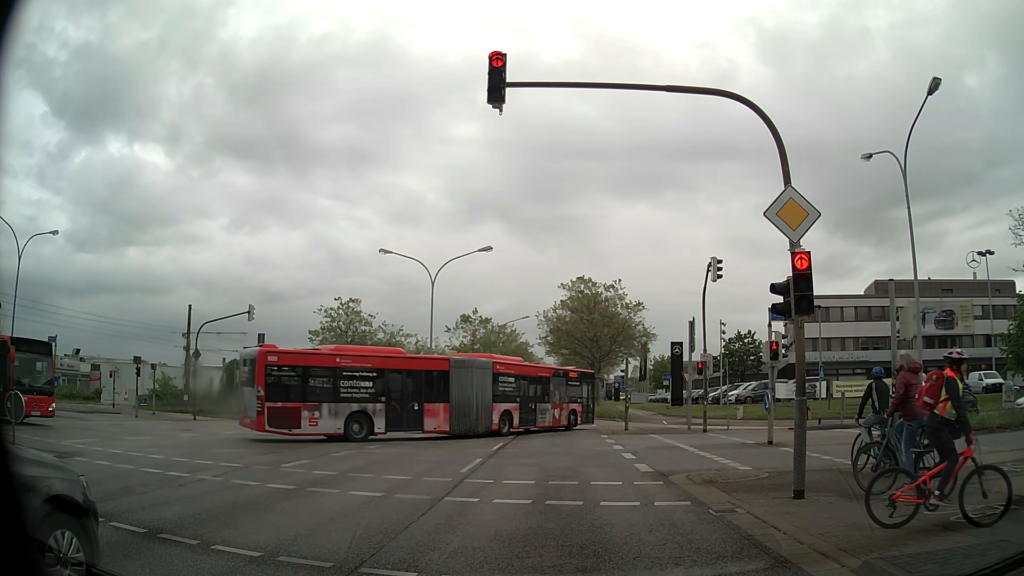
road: primary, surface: asphalt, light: Day
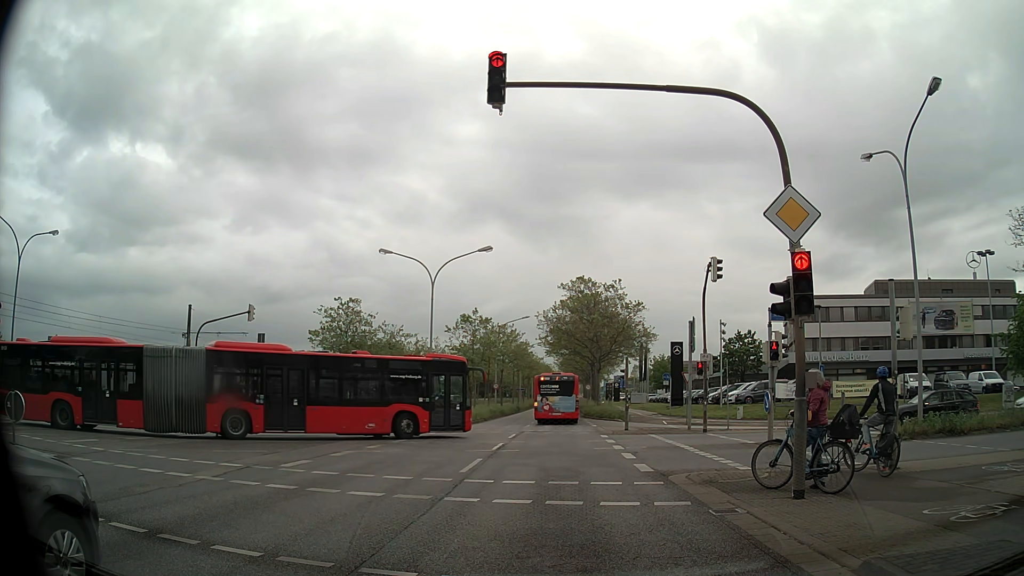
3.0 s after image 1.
(0.0, 0.0) m; 0°
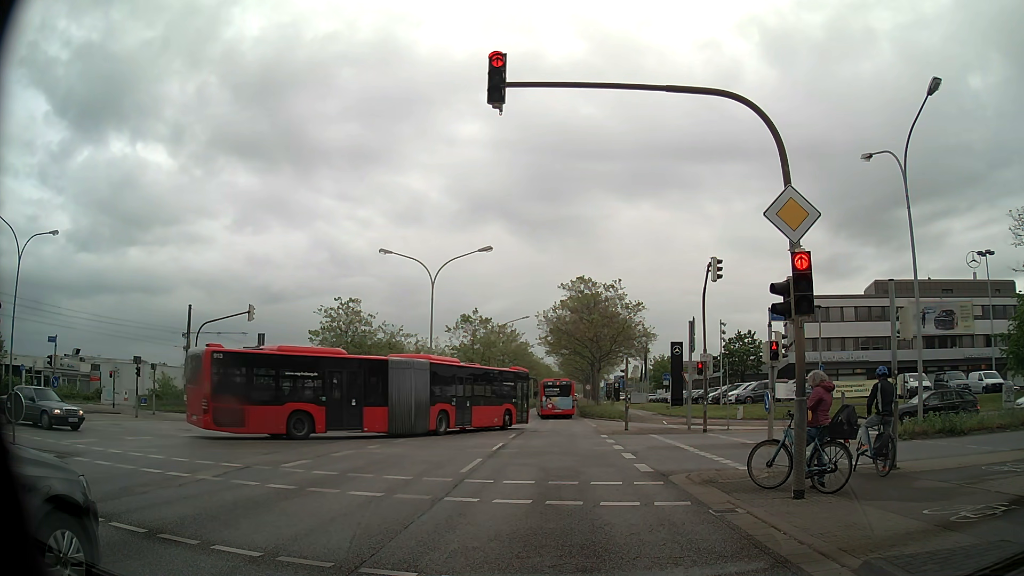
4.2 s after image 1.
(0.0, 0.0) m; 0°
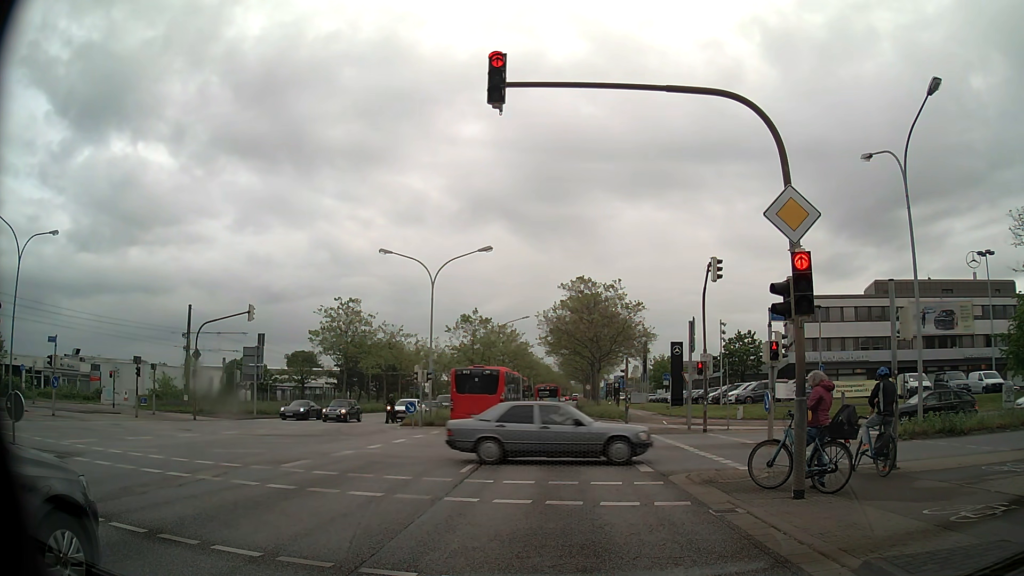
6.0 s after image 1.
(0.0, 0.0) m; 0°
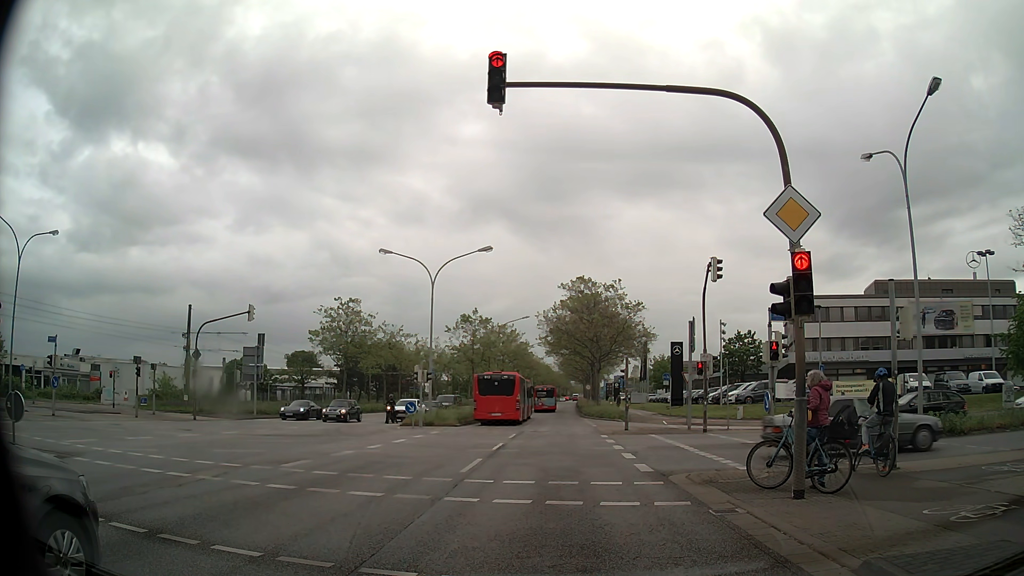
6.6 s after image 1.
(0.0, 0.0) m; 0°
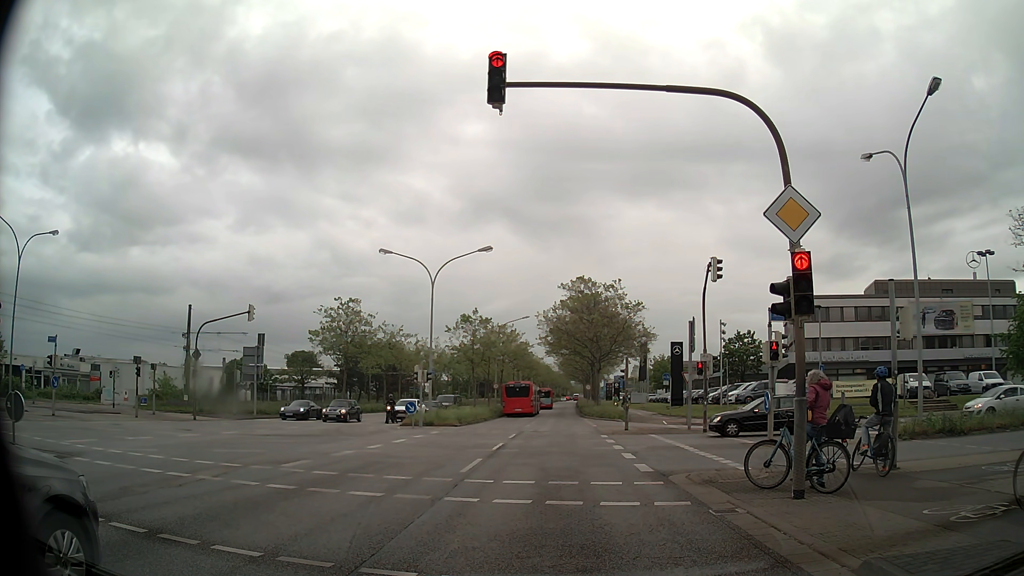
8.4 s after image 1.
(0.0, 0.0) m; 0°
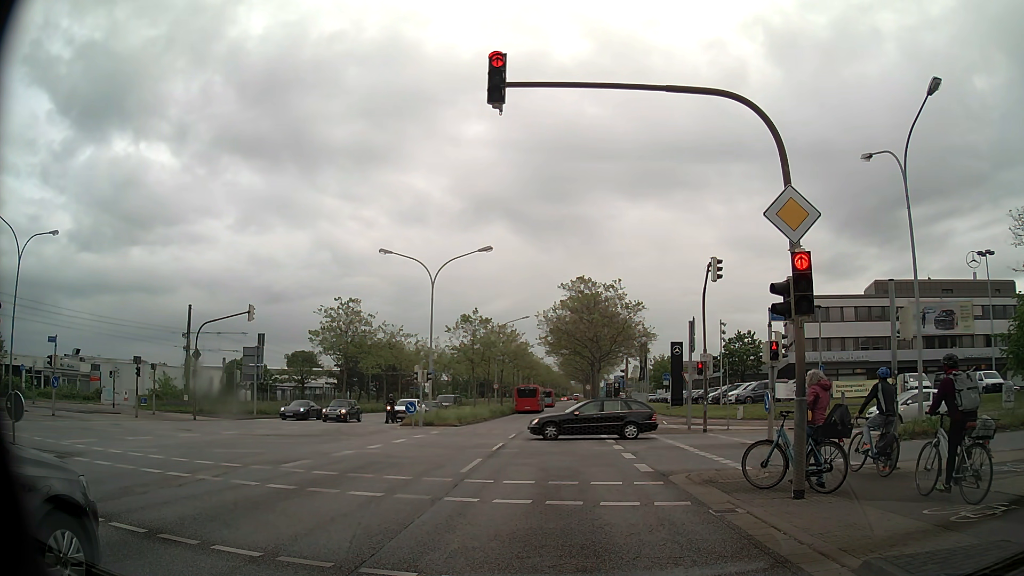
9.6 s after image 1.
(0.0, 0.0) m; 0°
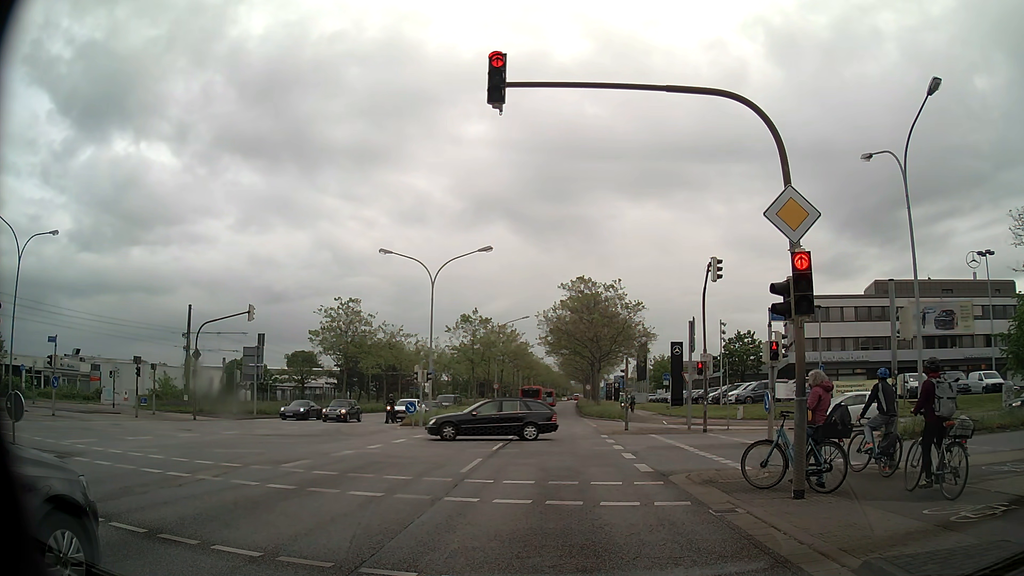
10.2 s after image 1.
(0.0, 0.0) m; 0°
